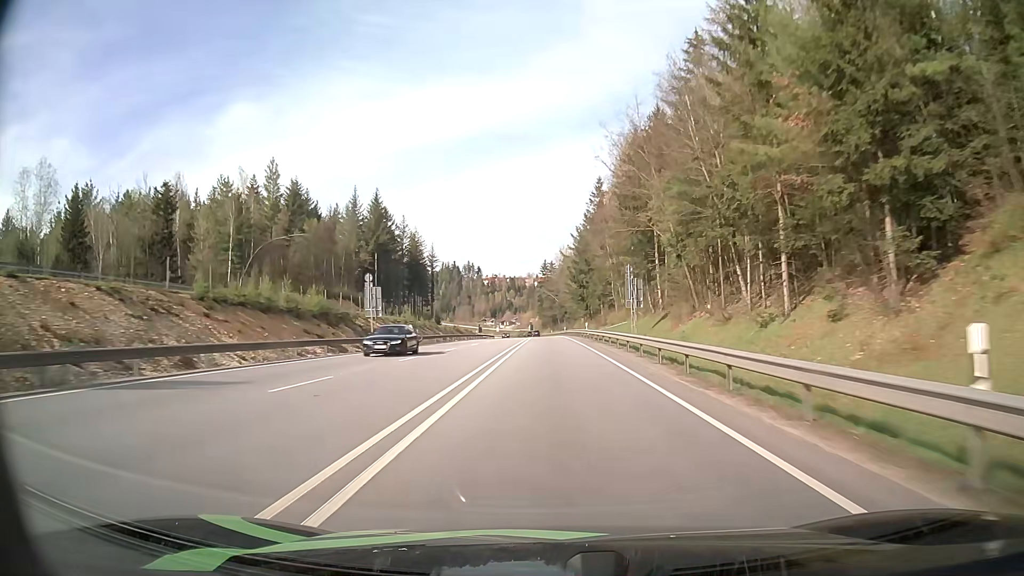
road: primary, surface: asphalt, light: Day
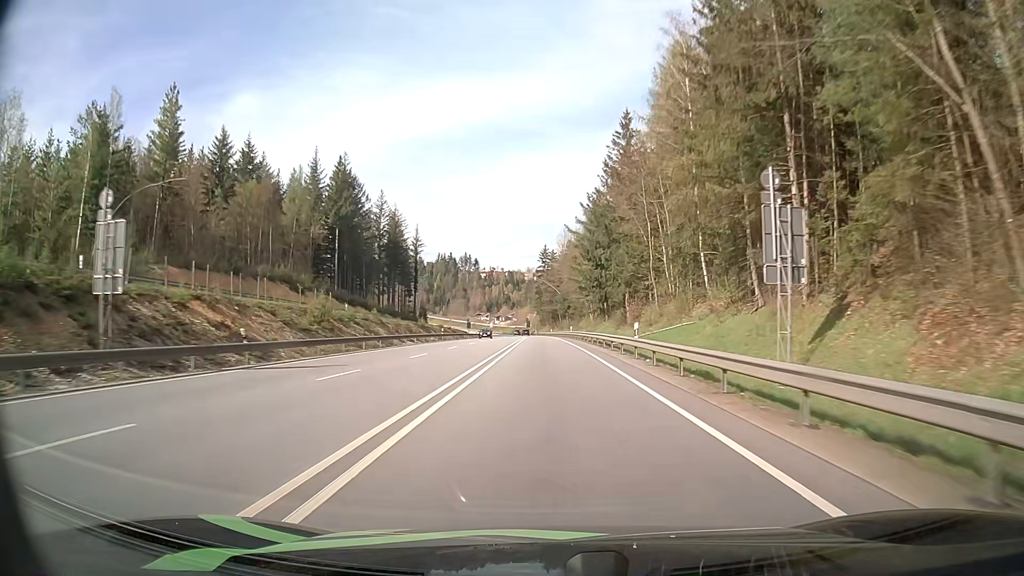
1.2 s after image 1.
(0.0, +32.5) m; 0°
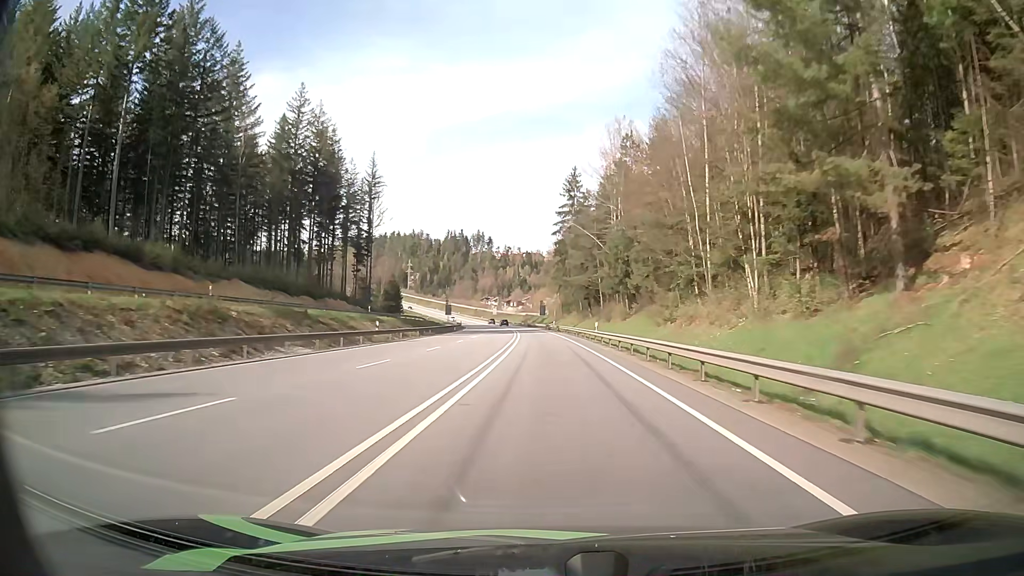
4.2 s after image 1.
(-0.8, +81.3) m; -2°
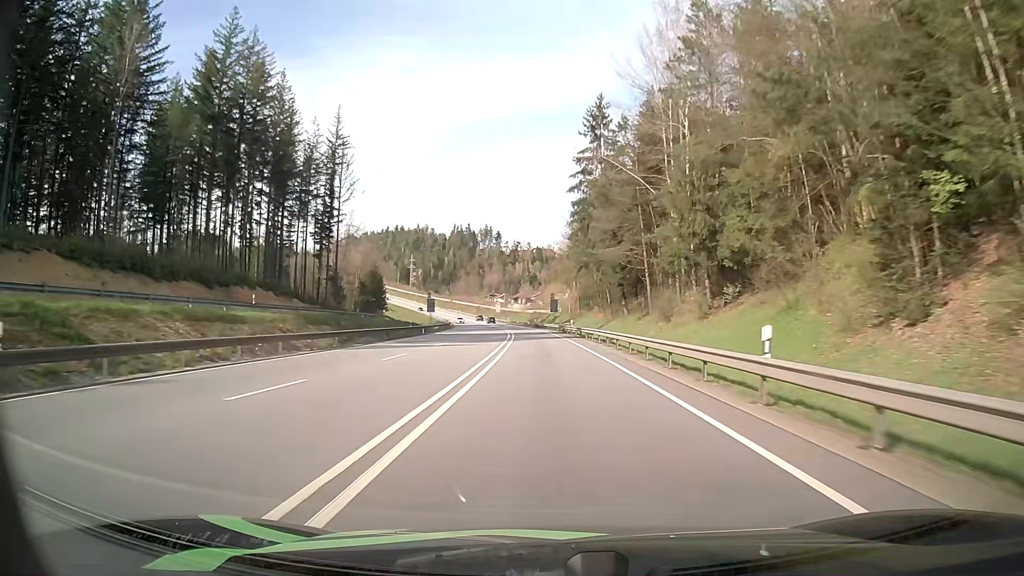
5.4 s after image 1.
(-0.1, +32.5) m; -1°
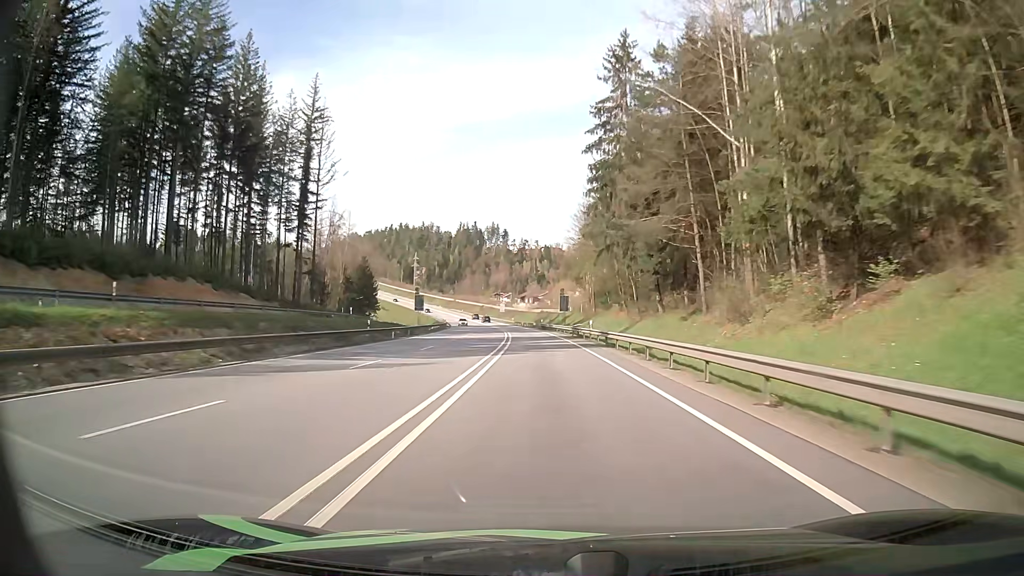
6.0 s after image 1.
(-0.1, +16.2) m; -1°
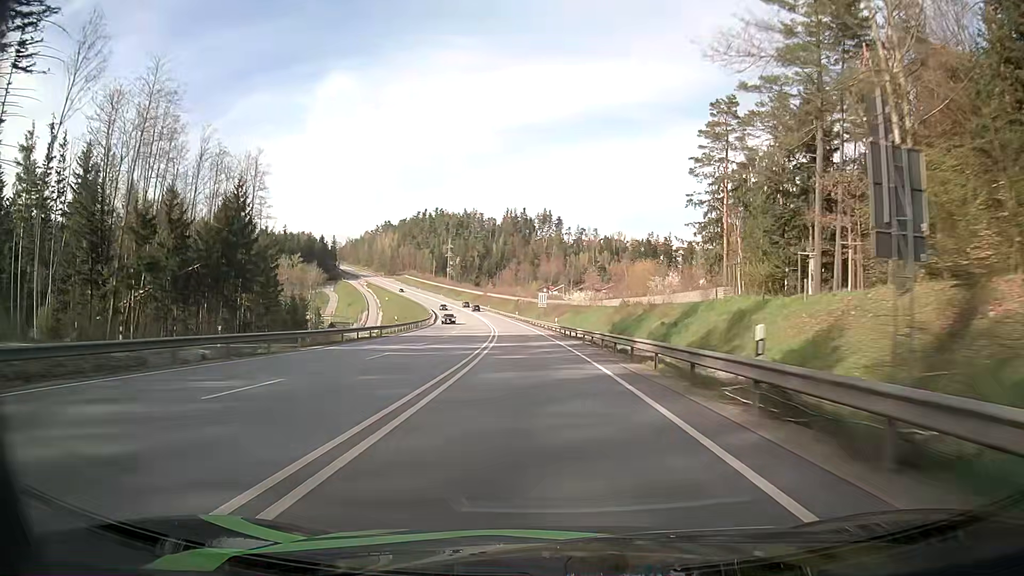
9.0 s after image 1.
(-2.8, +80.6) m; -5°
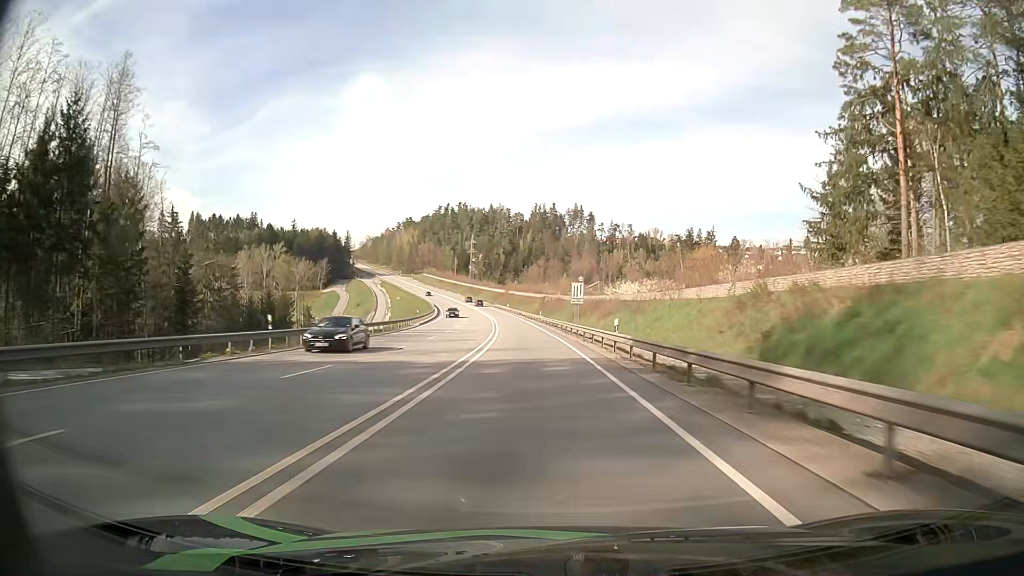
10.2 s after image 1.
(-0.6, +32.2) m; -2°
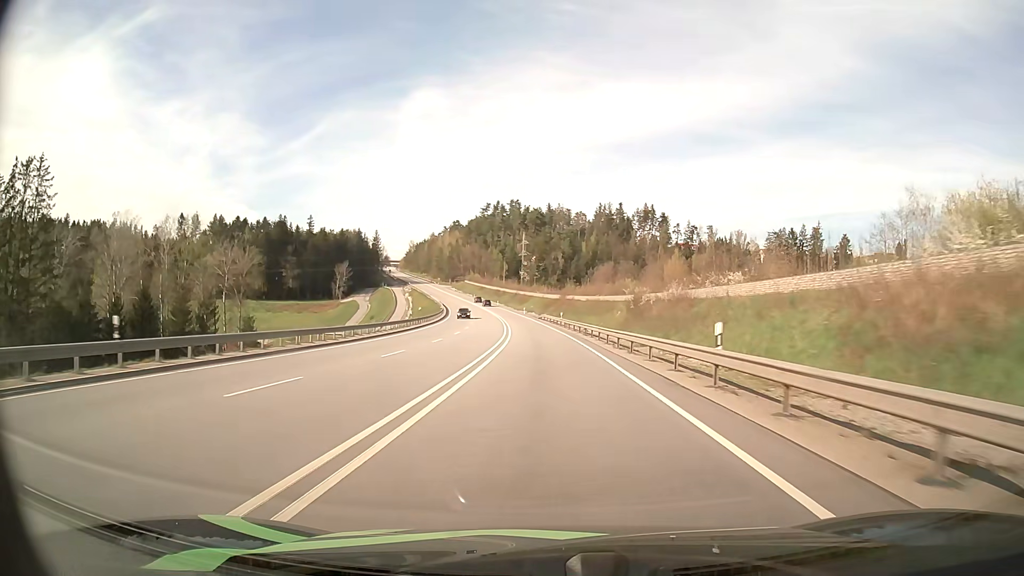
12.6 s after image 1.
(-2.9, +64.3) m; -5°
(0, +10) (0, +20) (-1, +30) (-1, +40) (-2, +50) (-2, +60) (-3, +70) (-4, +80) (-5, +90) (-6, +100) m
